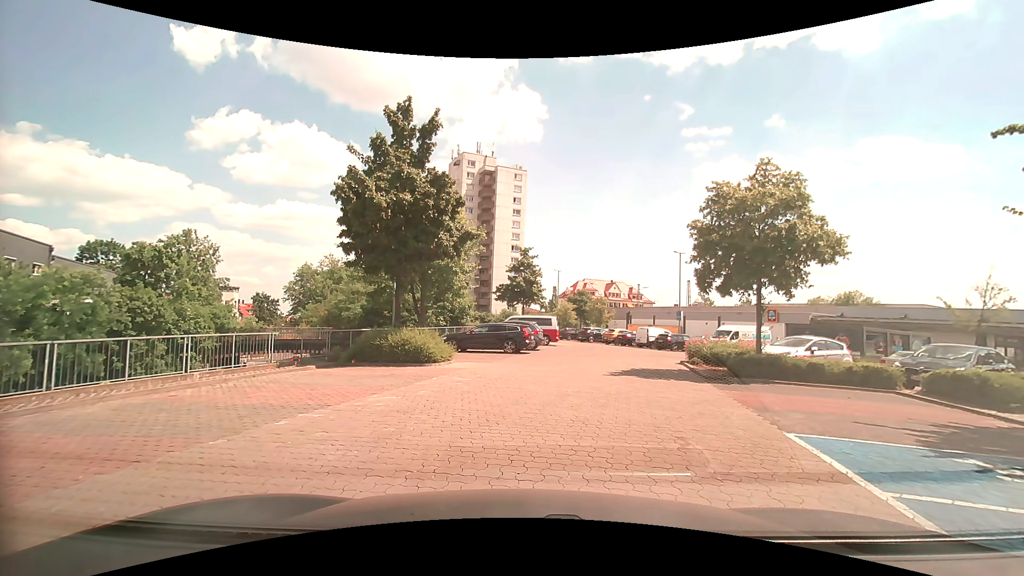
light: Day
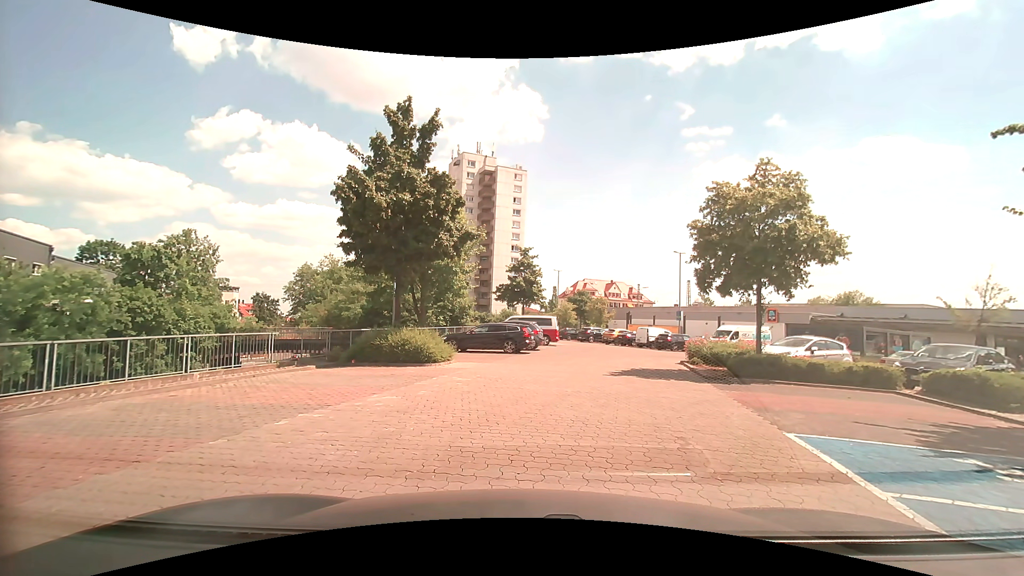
(0.0, 0.0) m; 0°
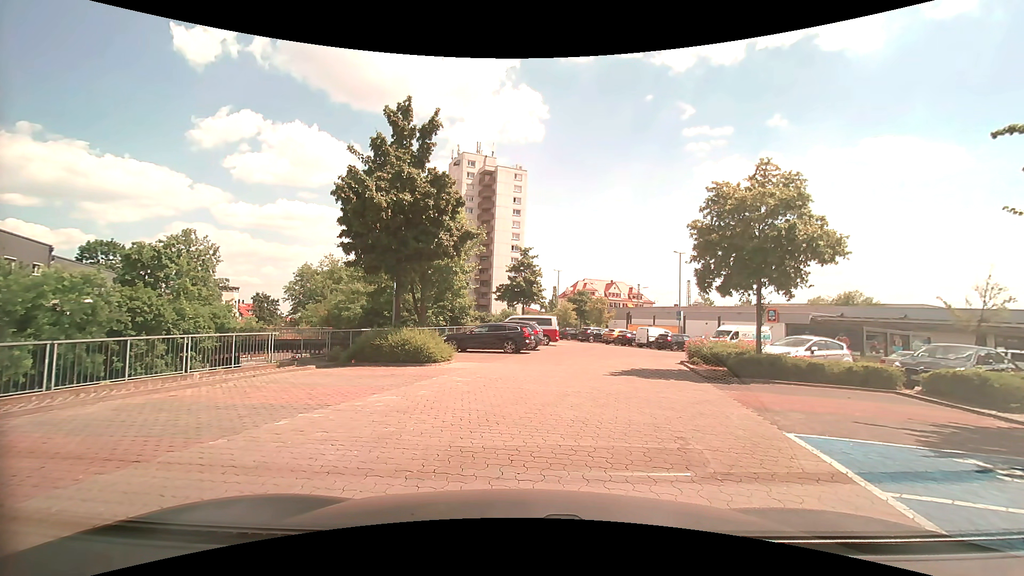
(0.0, 0.0) m; 0°
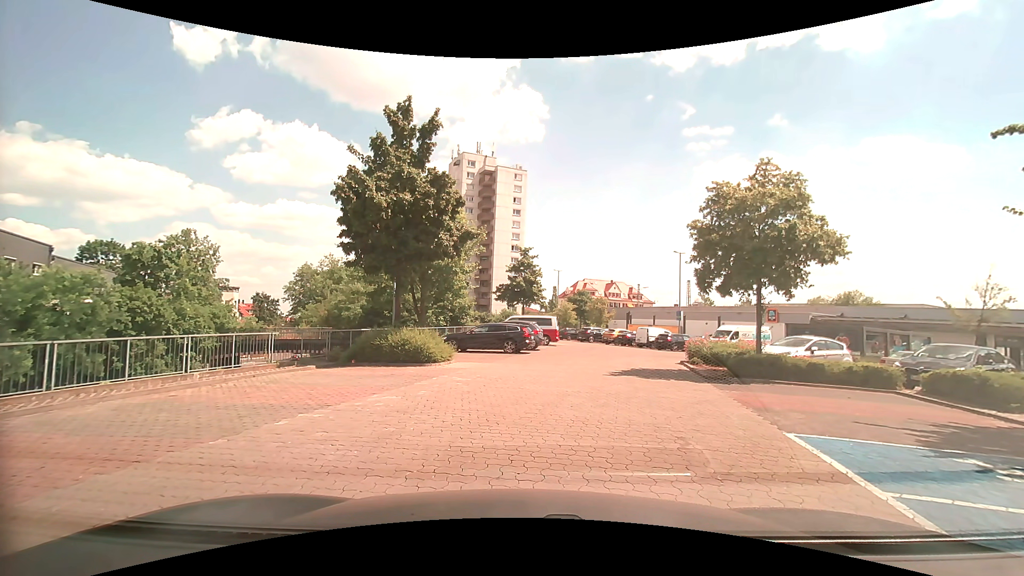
(0.0, 0.0) m; 0°
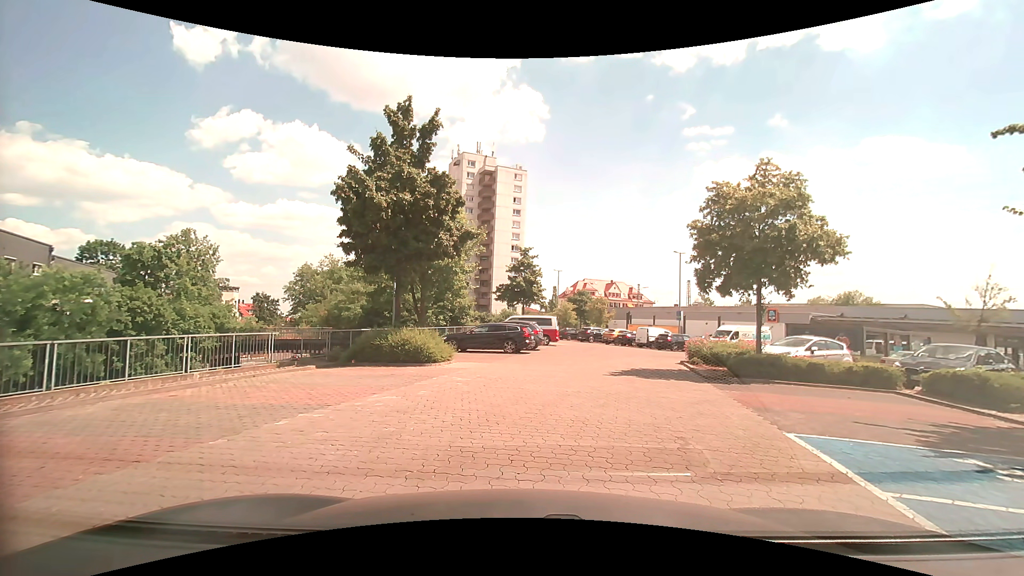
(0.0, 0.0) m; 0°
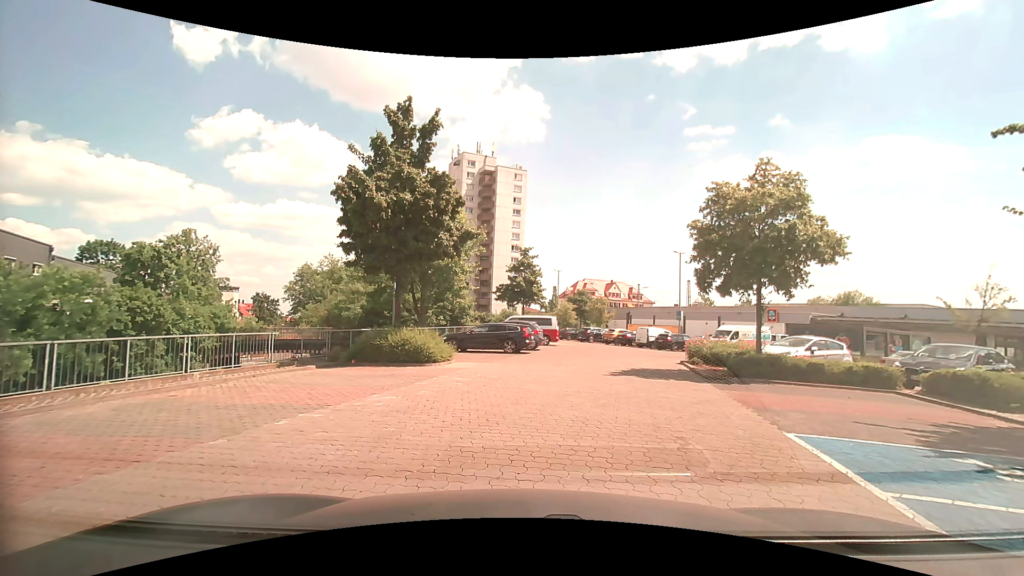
(0.0, 0.0) m; 0°
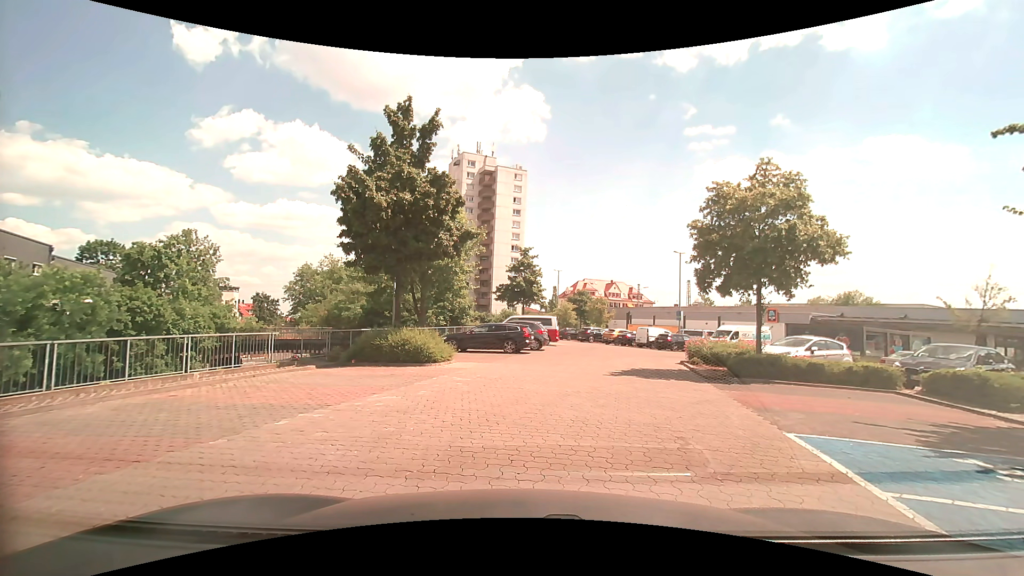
(0.0, 0.0) m; 0°
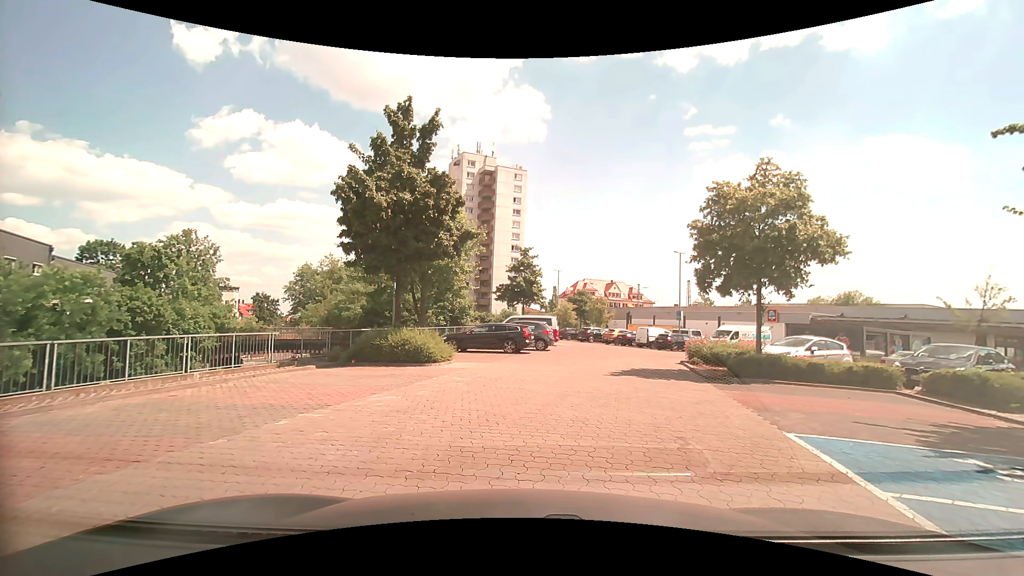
(0.0, 0.0) m; 0°
